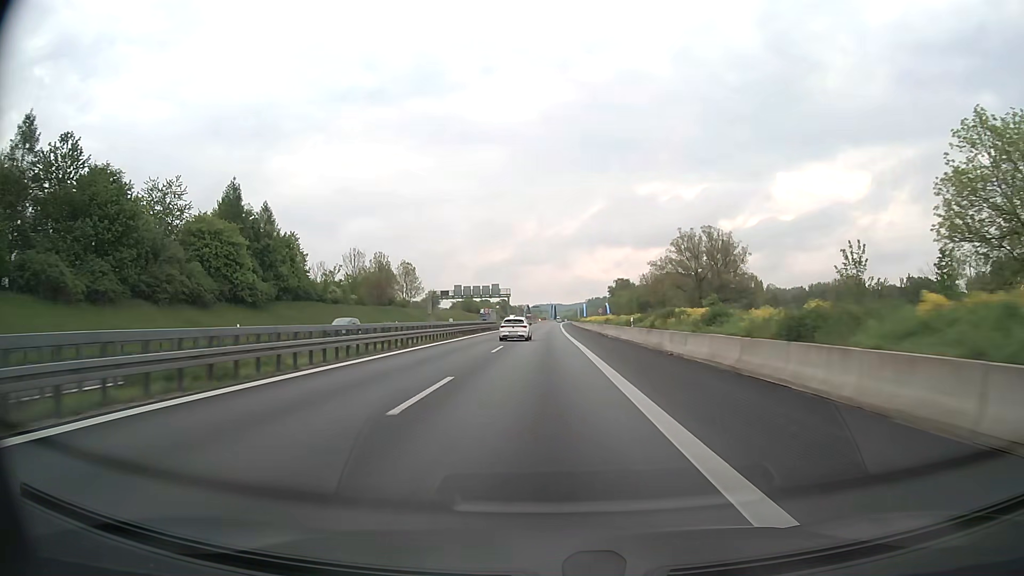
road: motorway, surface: asphalt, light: Day
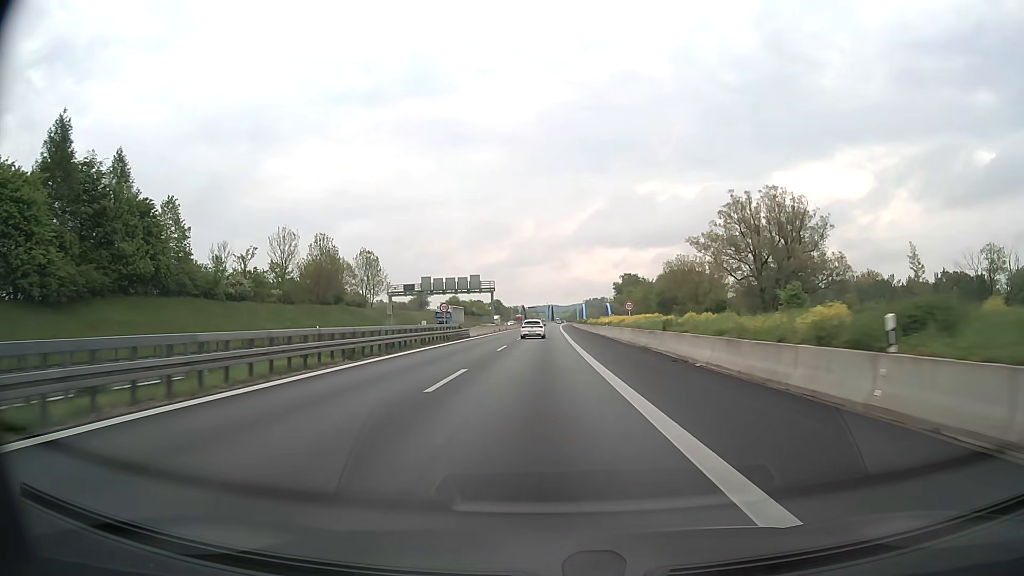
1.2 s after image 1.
(+0.1, +32.3) m; 0°
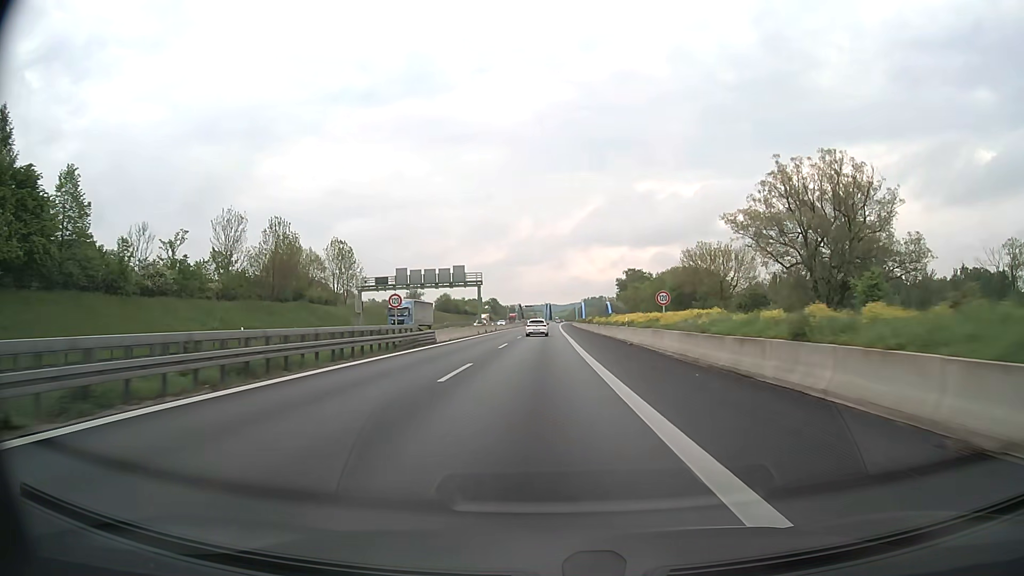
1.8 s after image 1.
(0.0, +16.2) m; 0°
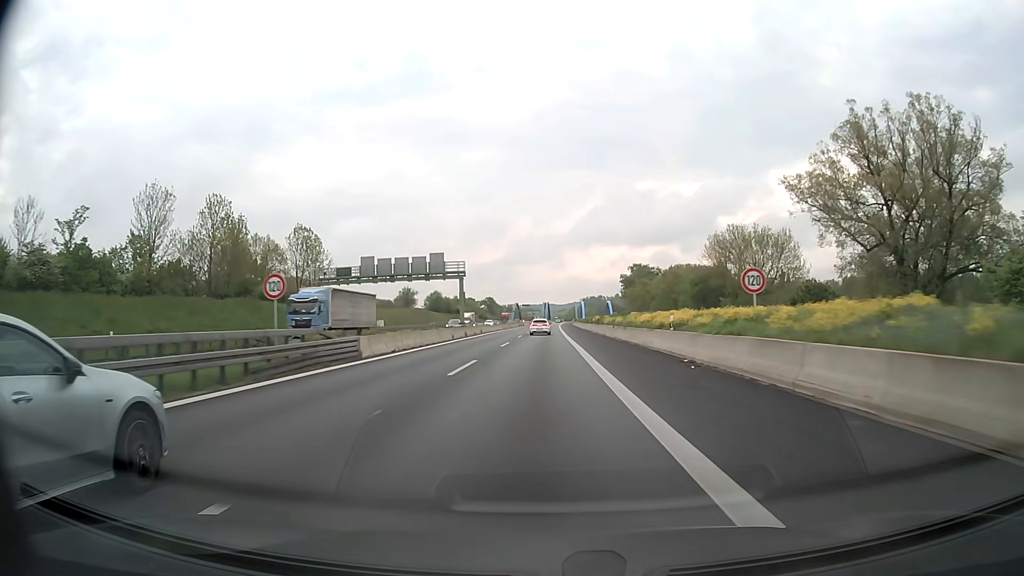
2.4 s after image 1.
(0.0, +16.2) m; 0°
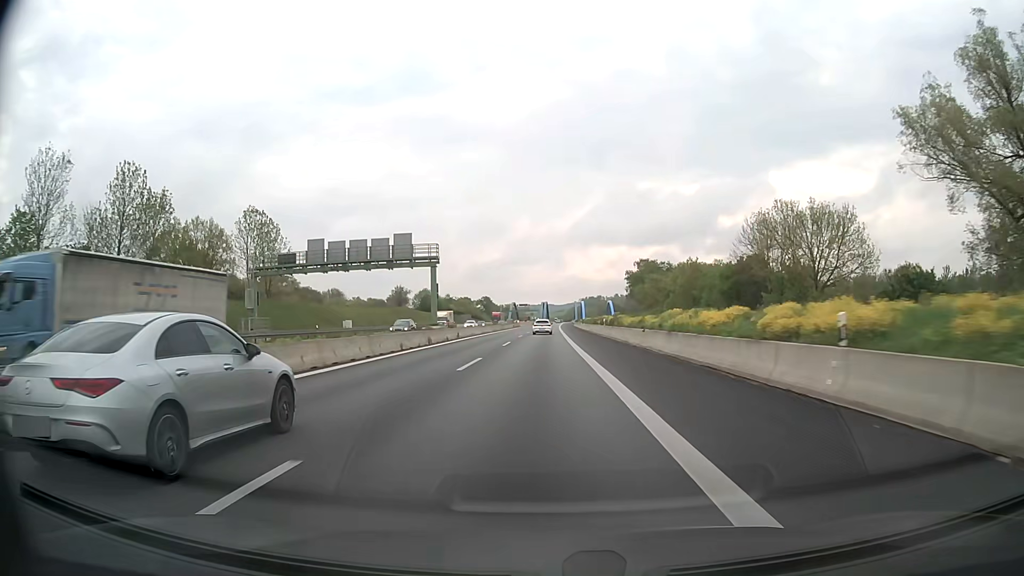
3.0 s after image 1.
(0.0, +16.3) m; 0°
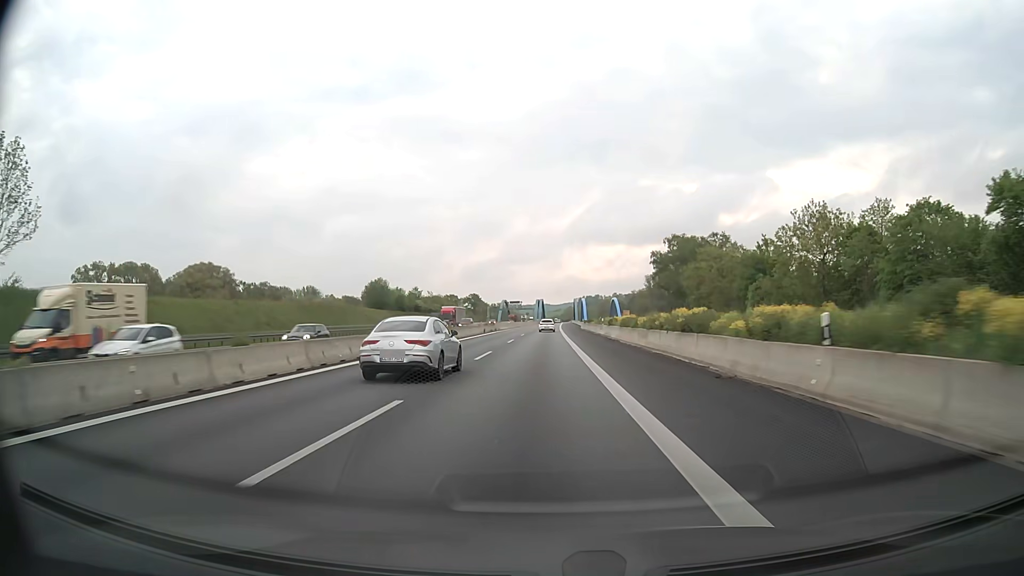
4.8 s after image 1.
(+0.2, +49.0) m; 0°
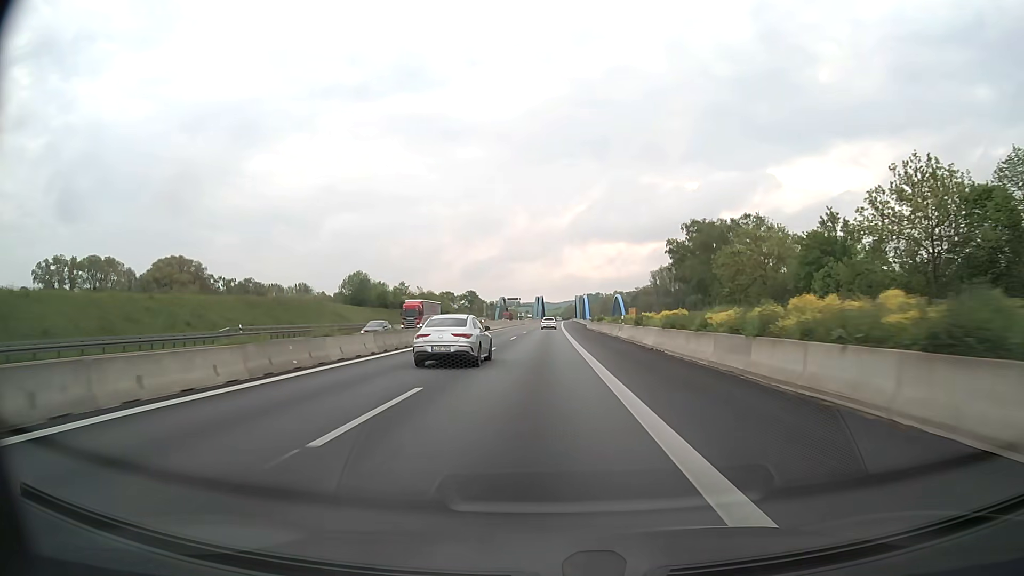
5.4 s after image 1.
(0.0, +16.4) m; 0°
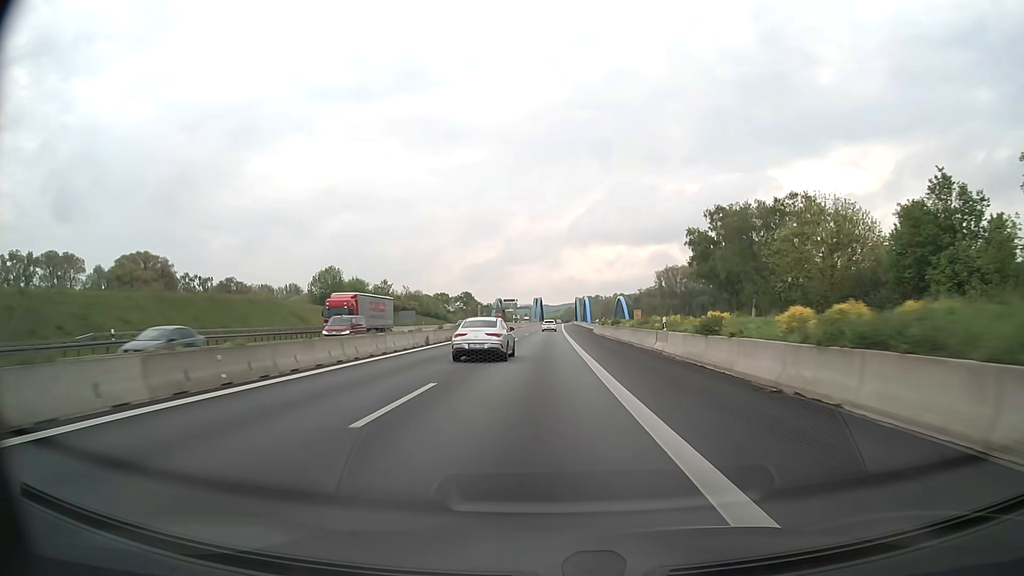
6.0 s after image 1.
(0.0, +16.5) m; 0°
(0, +10) (0, +20) (0, +30) (0, +40) (0, +50) (0, +60) (+1, +70) (+1, +80) (+1, +90) (+1, +100) m
